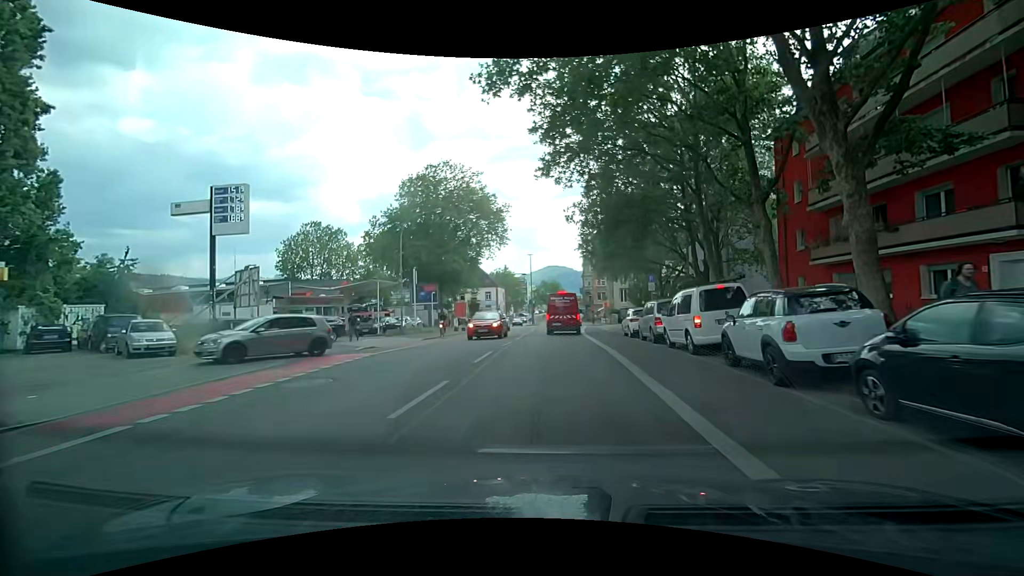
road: secondary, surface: asphalt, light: Day
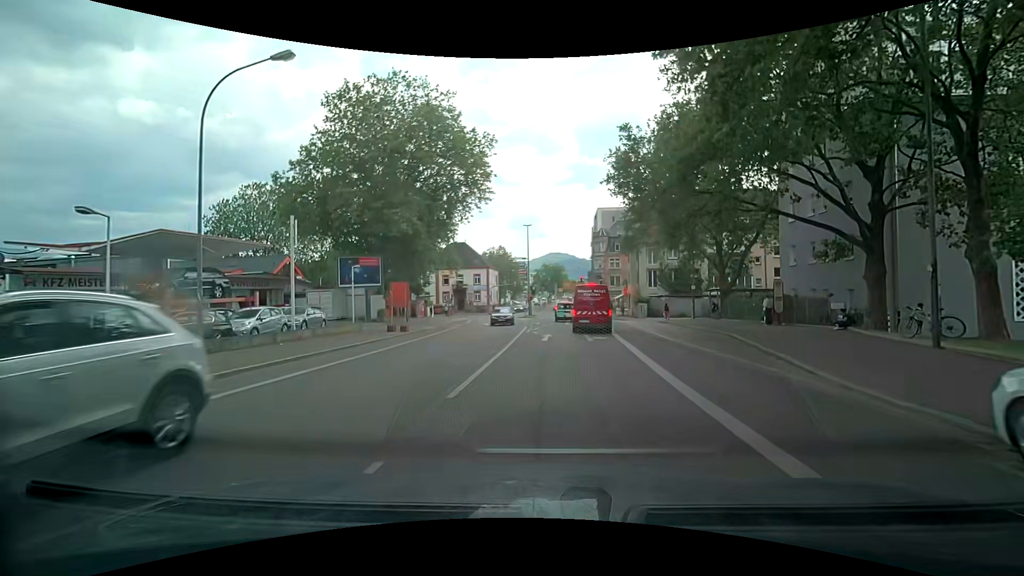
(-0.1, +22.7) m; -1°
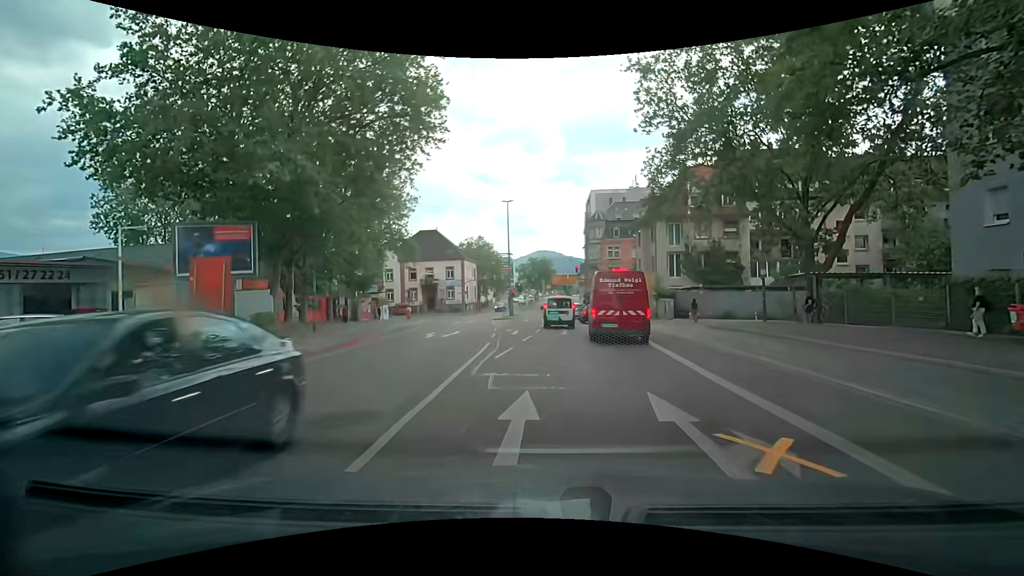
(+0.3, +17.0) m; +2°
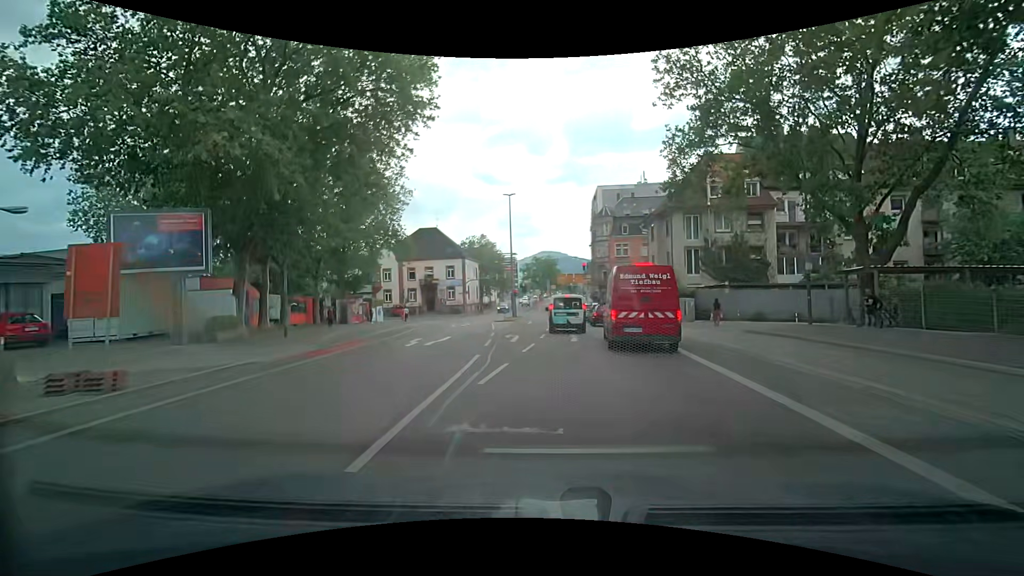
(0.0, +4.1) m; -1°
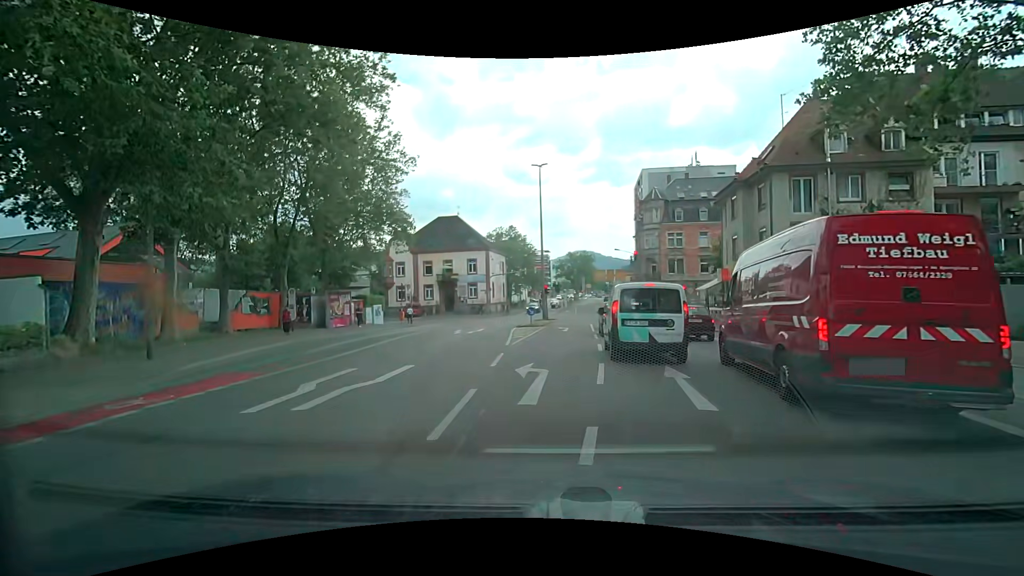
(-0.4, +11.9) m; -3°
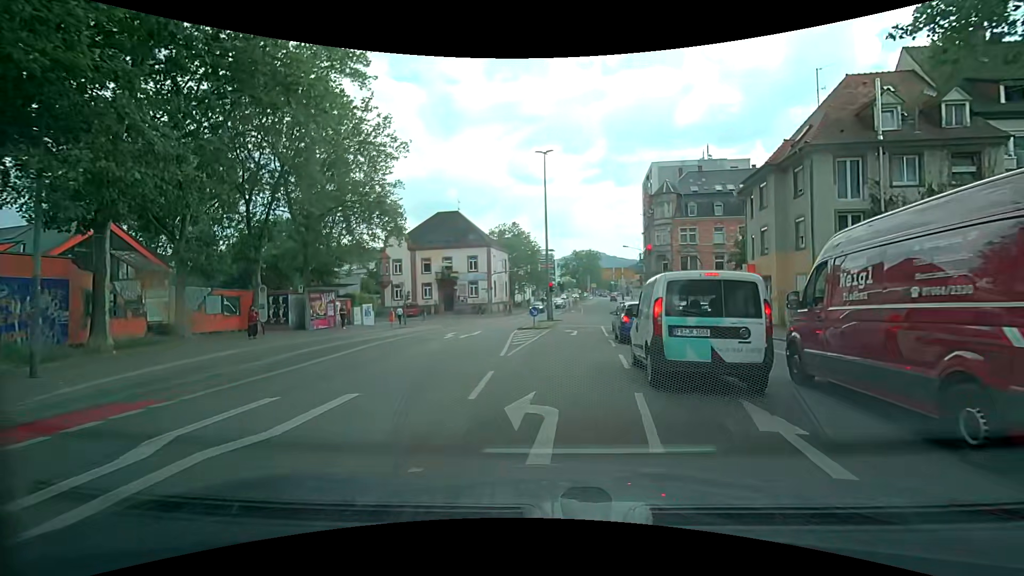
(-0.1, +3.8) m; -1°
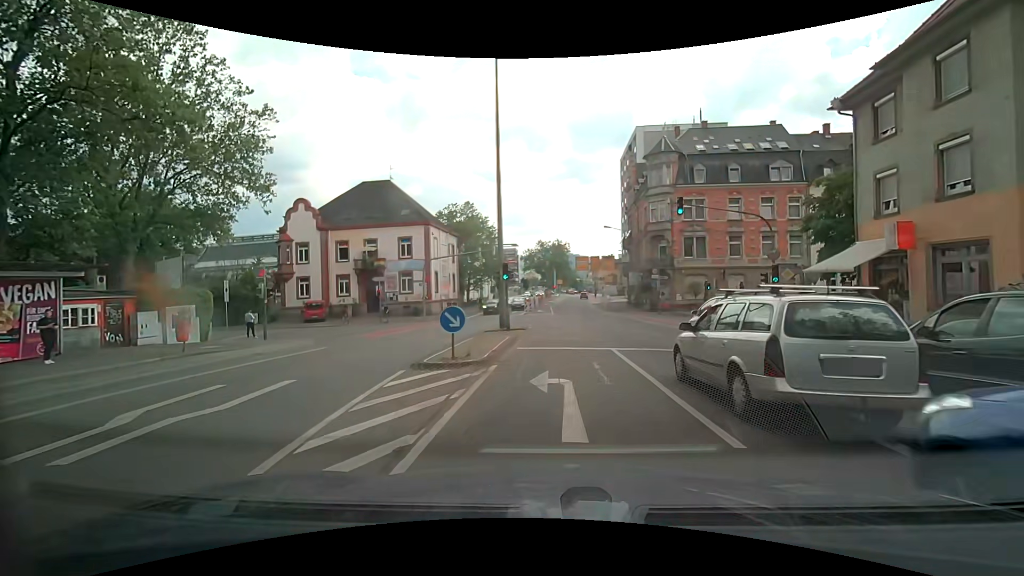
(+0.4, +17.8) m; +4°
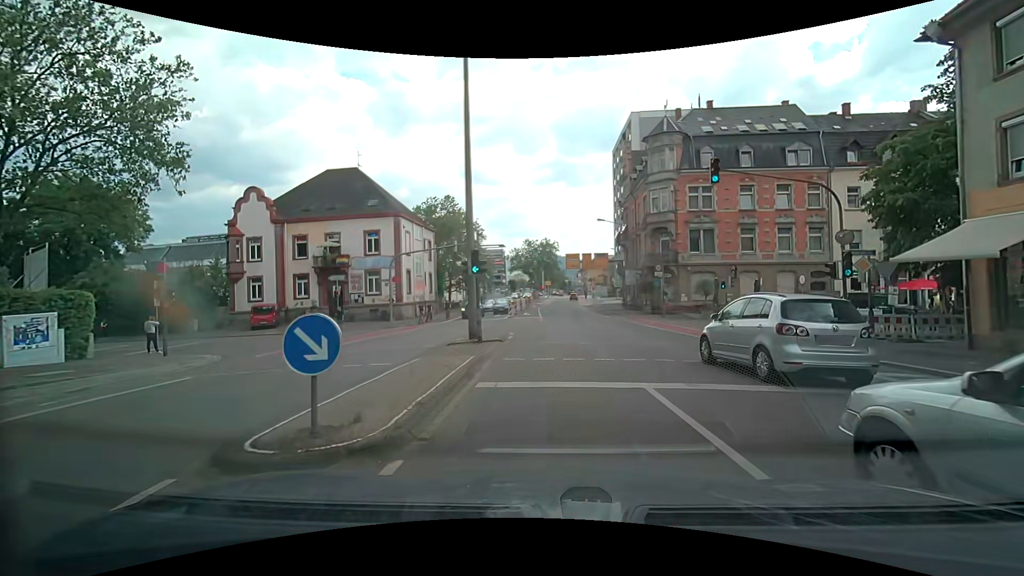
(+0.1, +6.3) m; +2°
(0, +10) (0, +20) (-3, +29) (-12, +33) (-22, +33) (-32, +33) (-42, +33) (-52, +33) (-62, +32) (-72, +32) m
